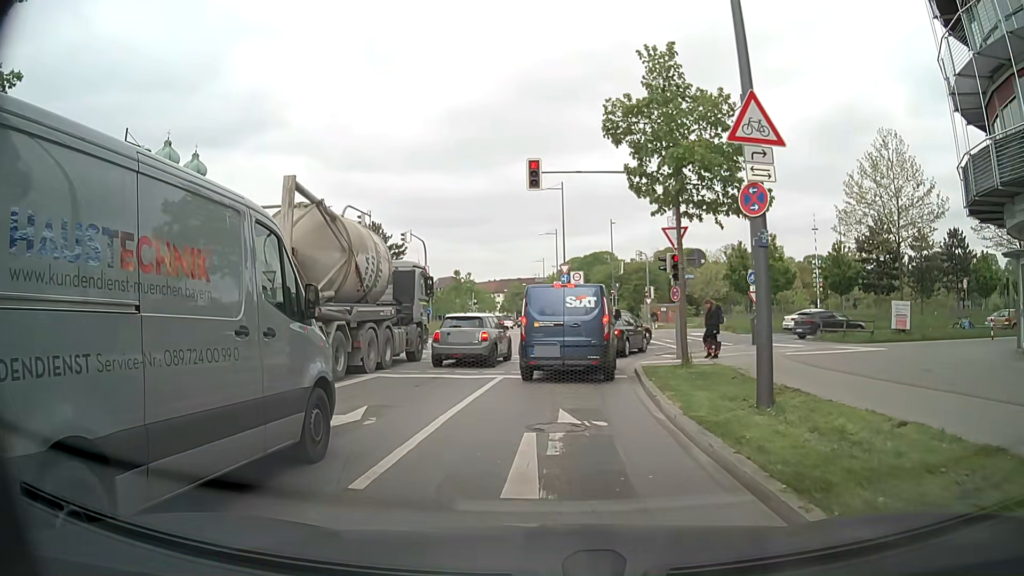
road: secondary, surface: asphalt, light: Day
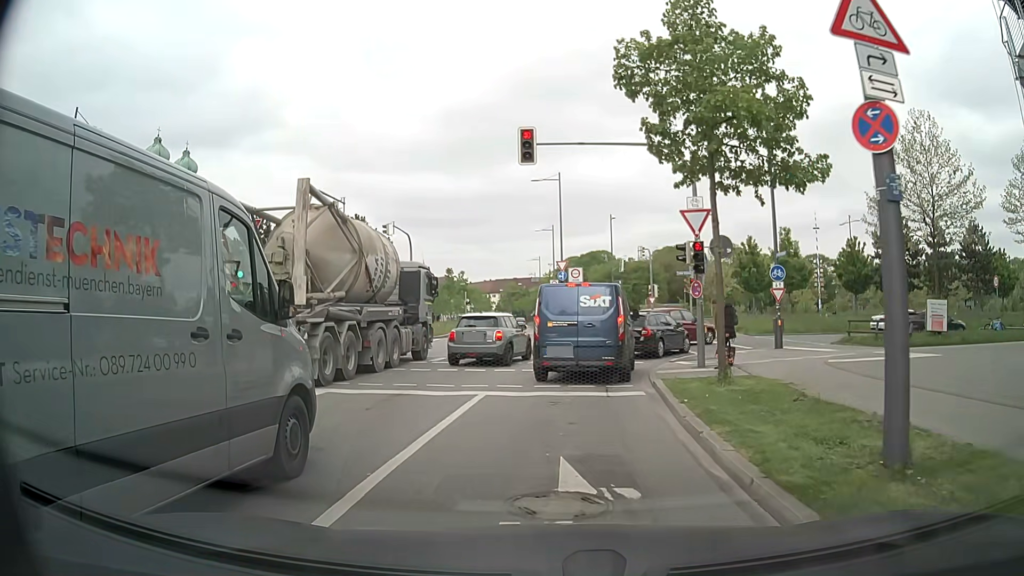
(0.0, +3.4) m; +1°
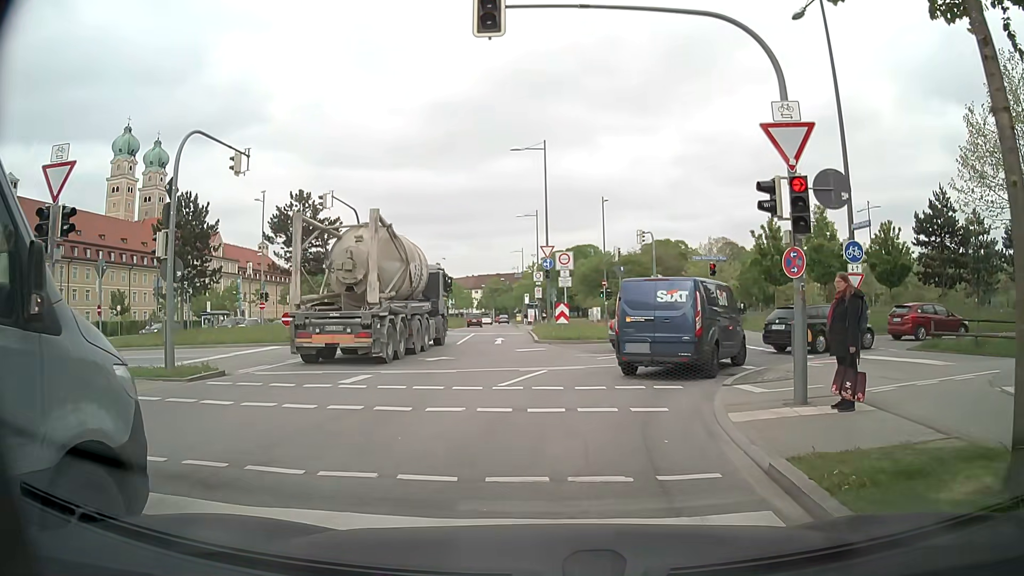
(0.0, +7.5) m; +3°
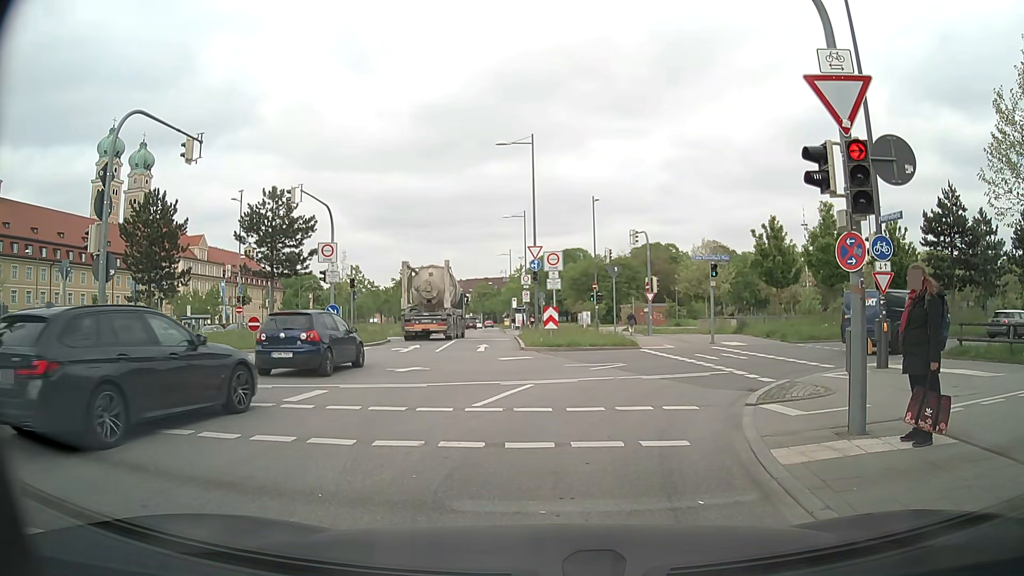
(0.0, +2.2) m; +2°
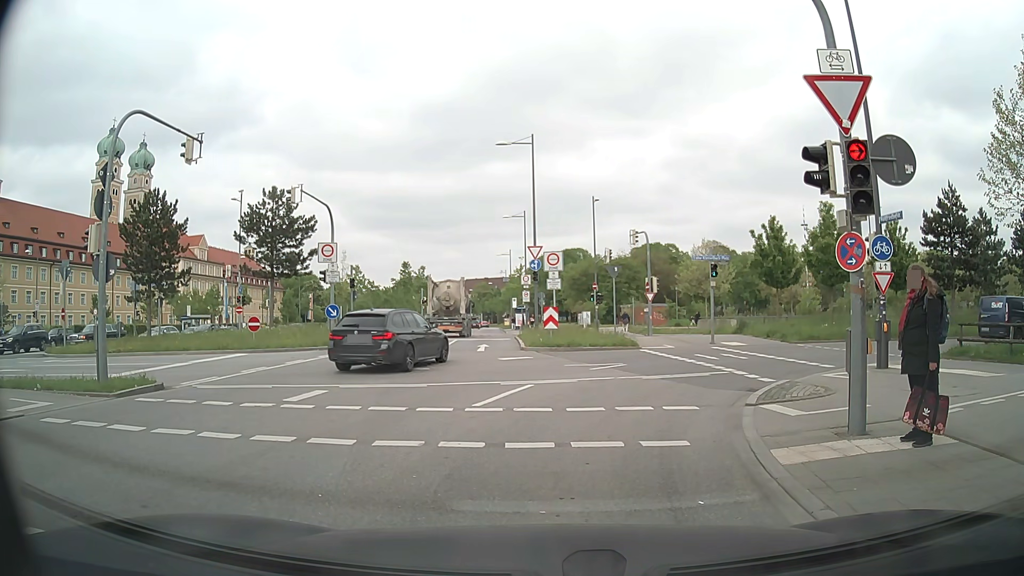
(0.0, 0.0) m; 0°
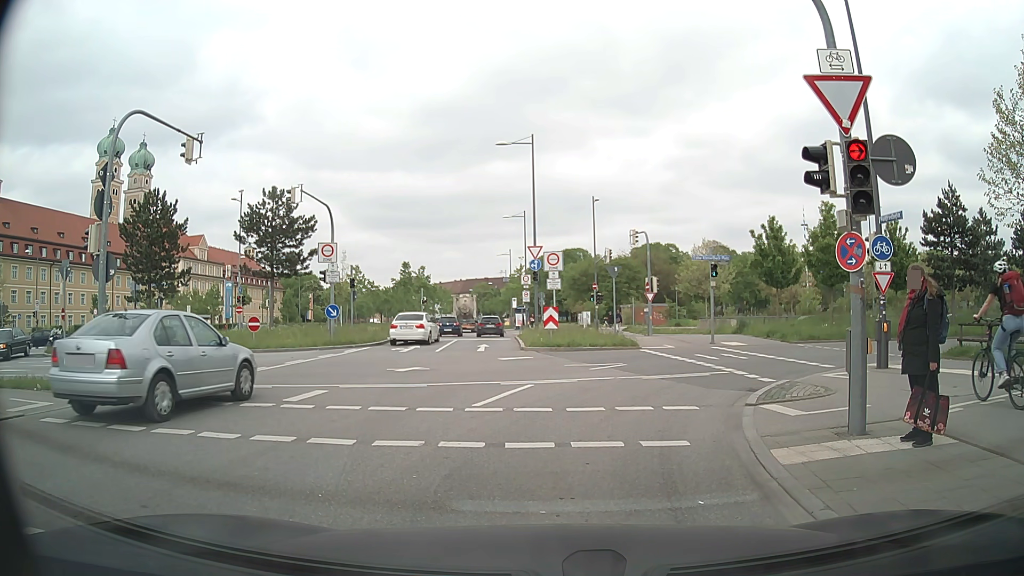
(0.0, 0.0) m; 0°
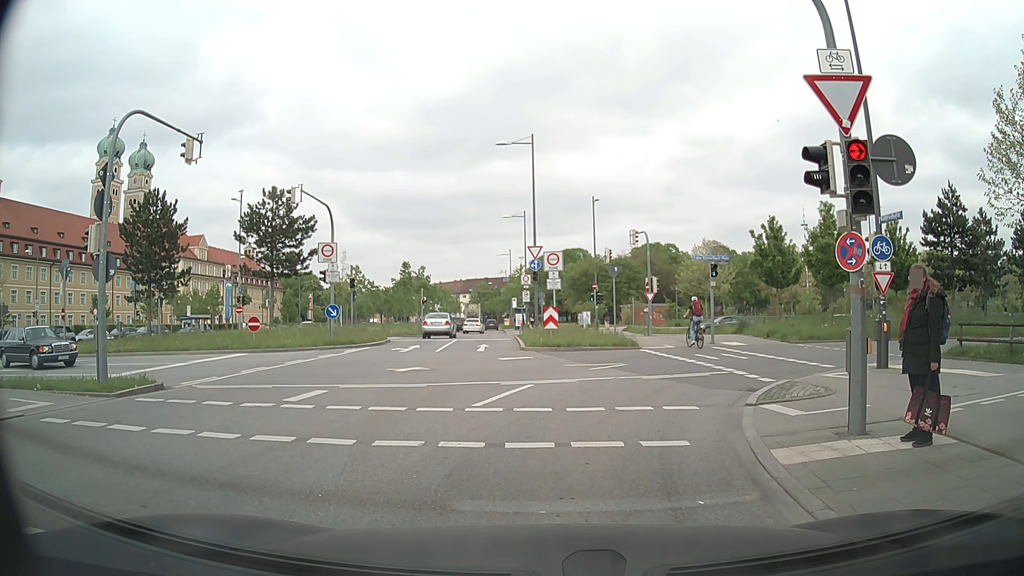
(0.0, 0.0) m; 0°
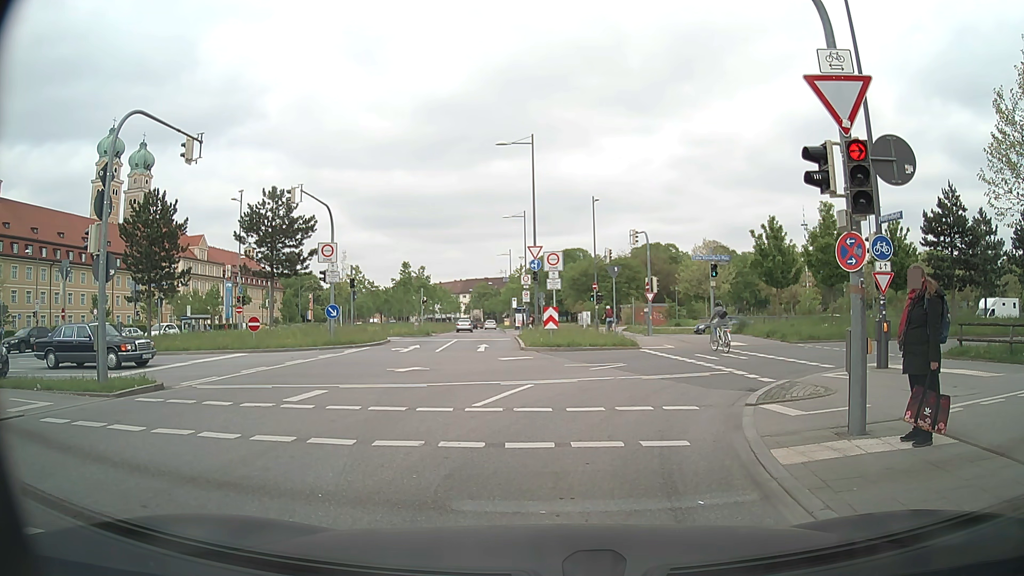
(0.0, 0.0) m; 0°
(0, +10) (+4, +19) (+14, +23) (+23, +25) (+33, +27) (+43, +28) (+53, +30) (+63, +33) (+72, +35) (+82, +38) m
